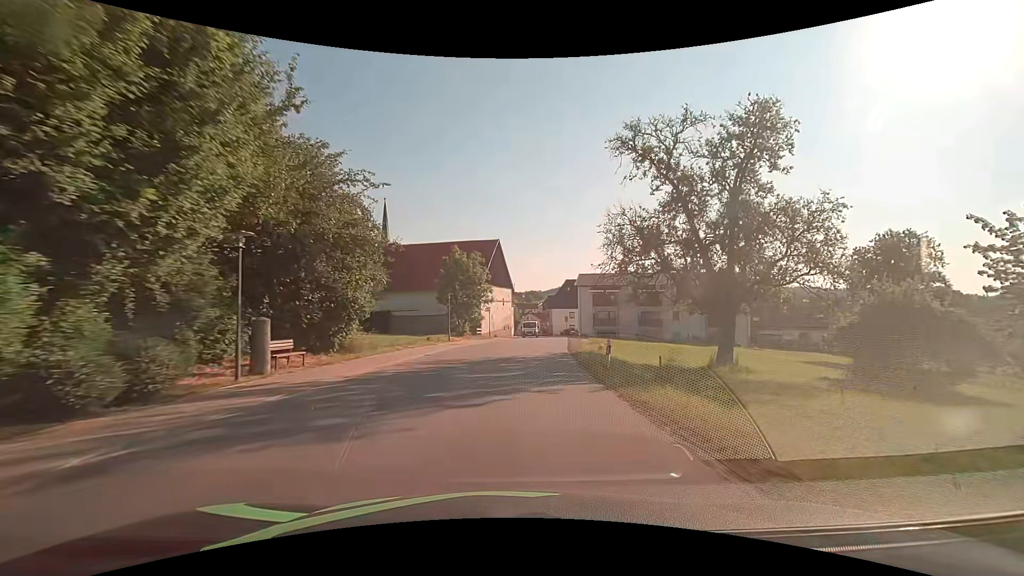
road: tertiary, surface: asphalt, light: Day
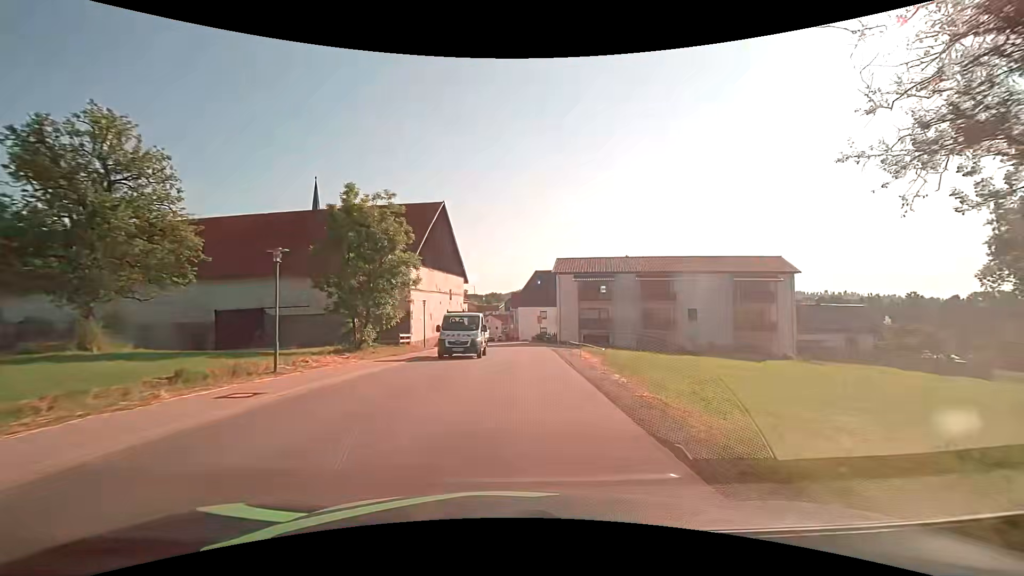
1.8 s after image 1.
(+1.0, +23.2) m; +4°
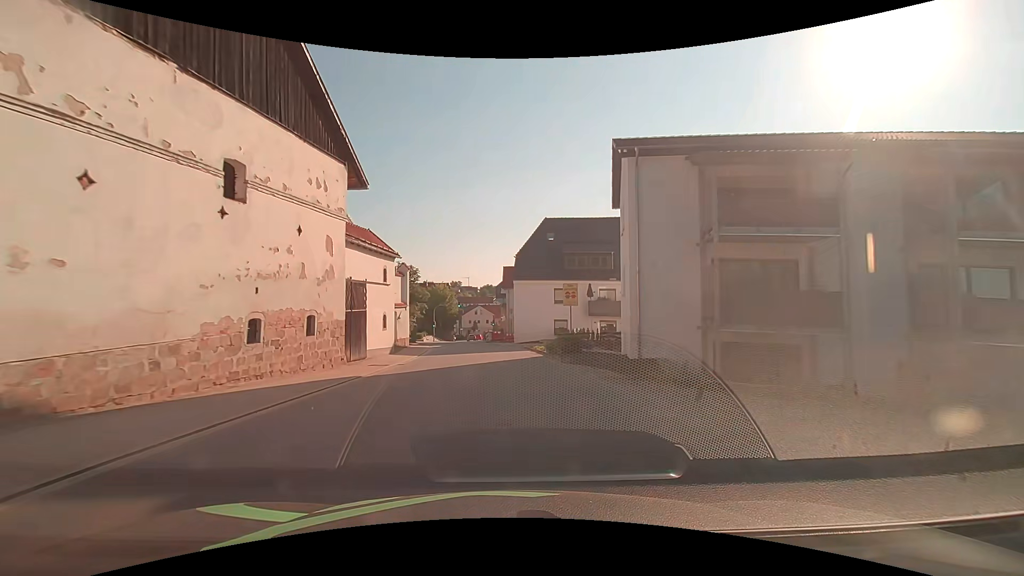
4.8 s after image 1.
(+1.1, +38.8) m; +1°
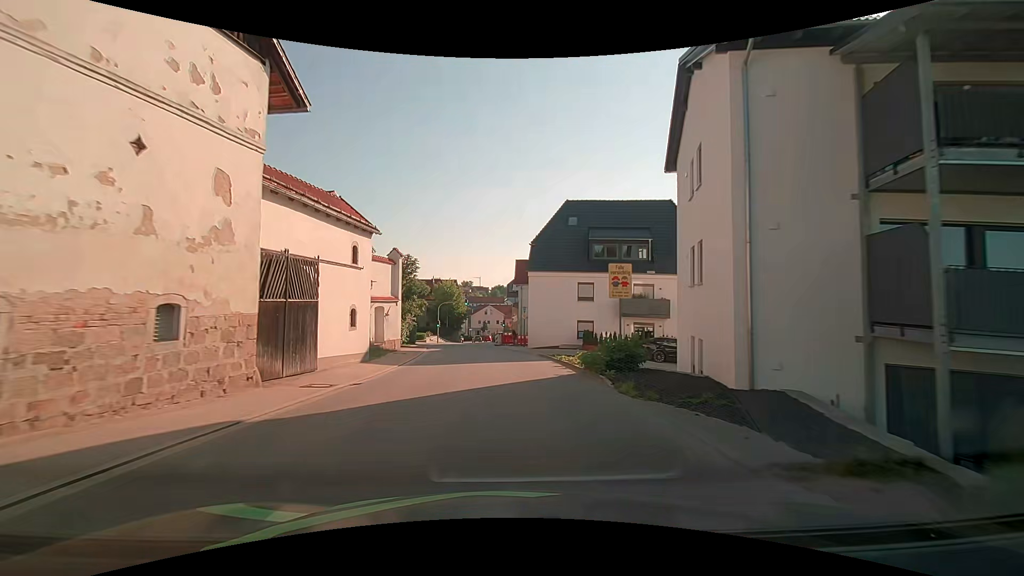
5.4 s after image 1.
(-0.1, +7.6) m; -2°
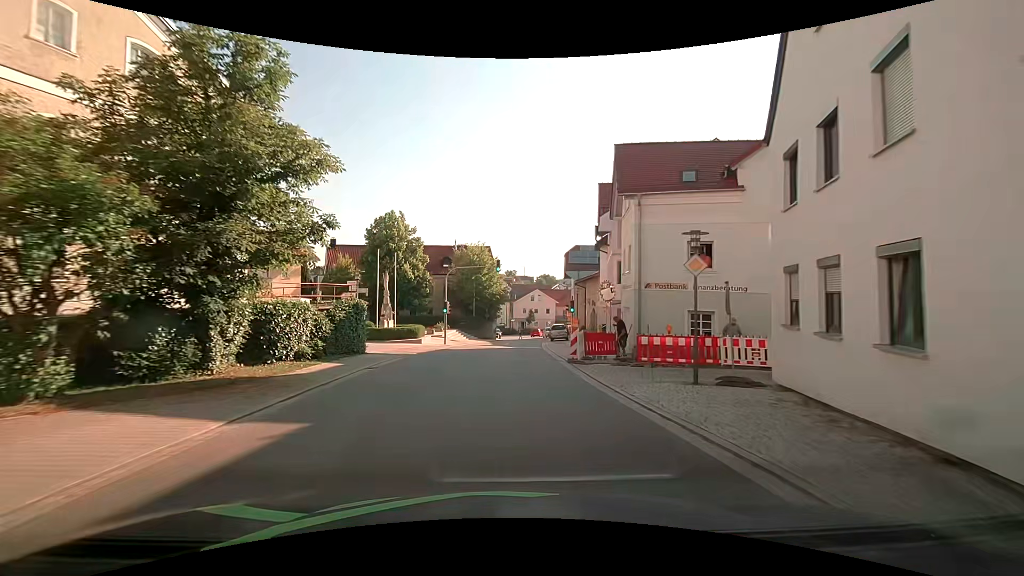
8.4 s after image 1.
(-1.5, +33.9) m; -5°
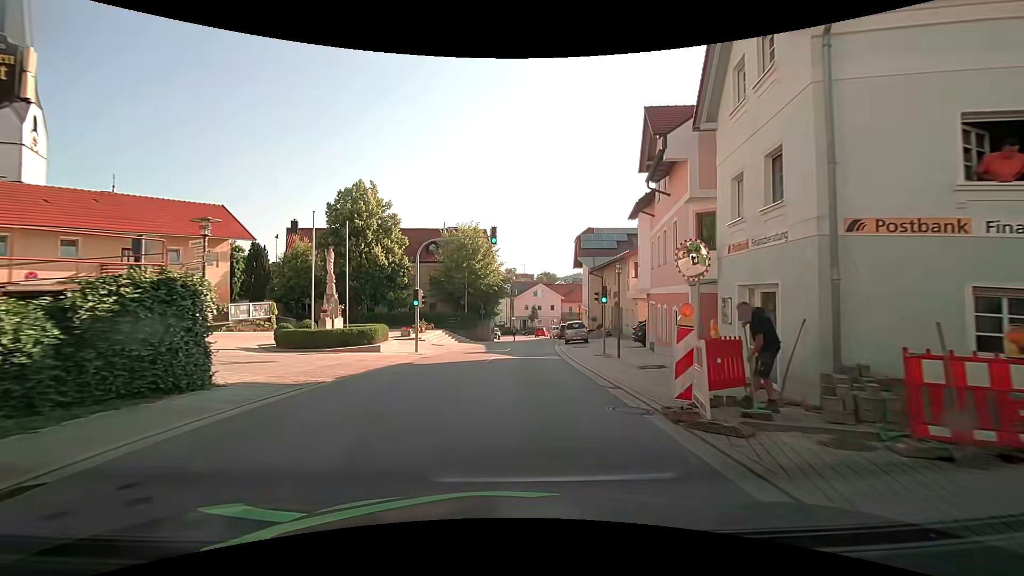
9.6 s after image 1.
(0.0, +11.5) m; 0°
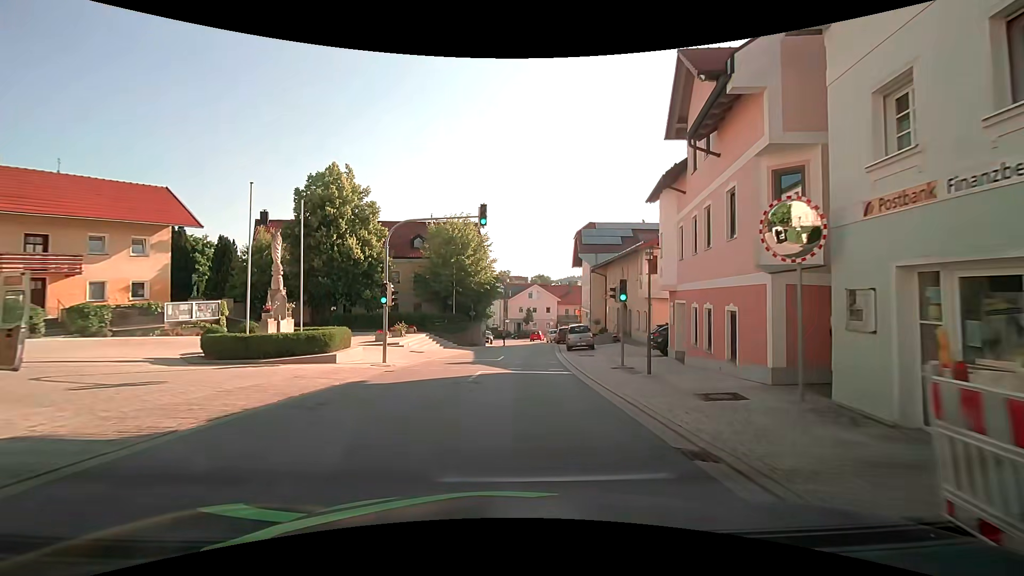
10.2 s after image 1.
(0.0, +5.0) m; 0°
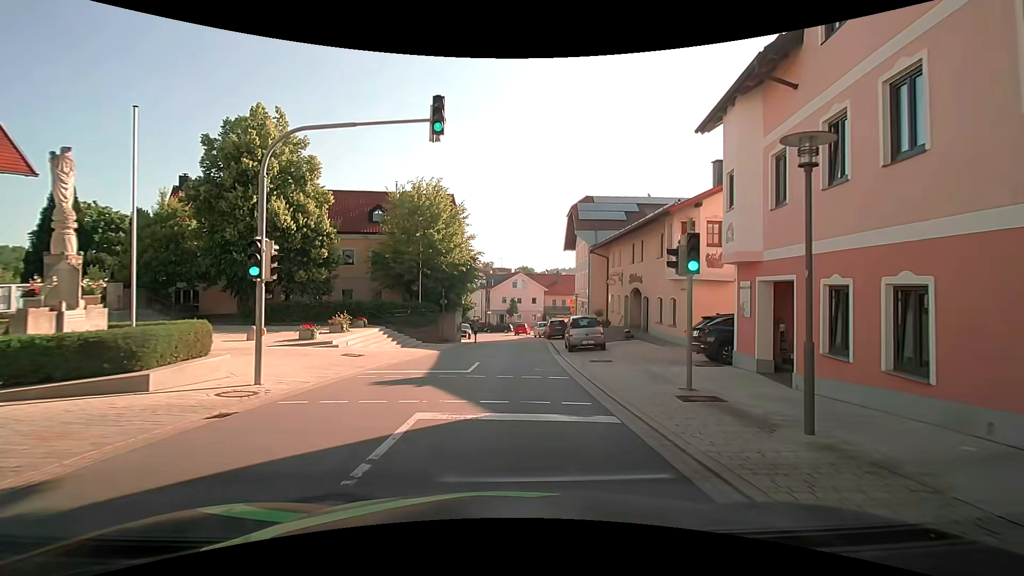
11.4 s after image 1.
(+0.2, +8.4) m; +2°
